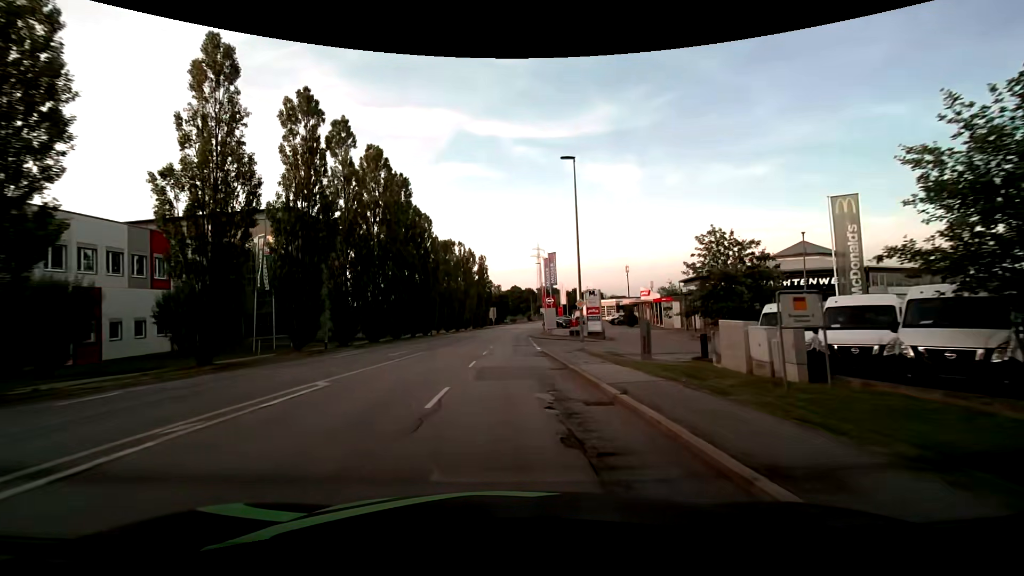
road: tertiary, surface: asphalt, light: Day
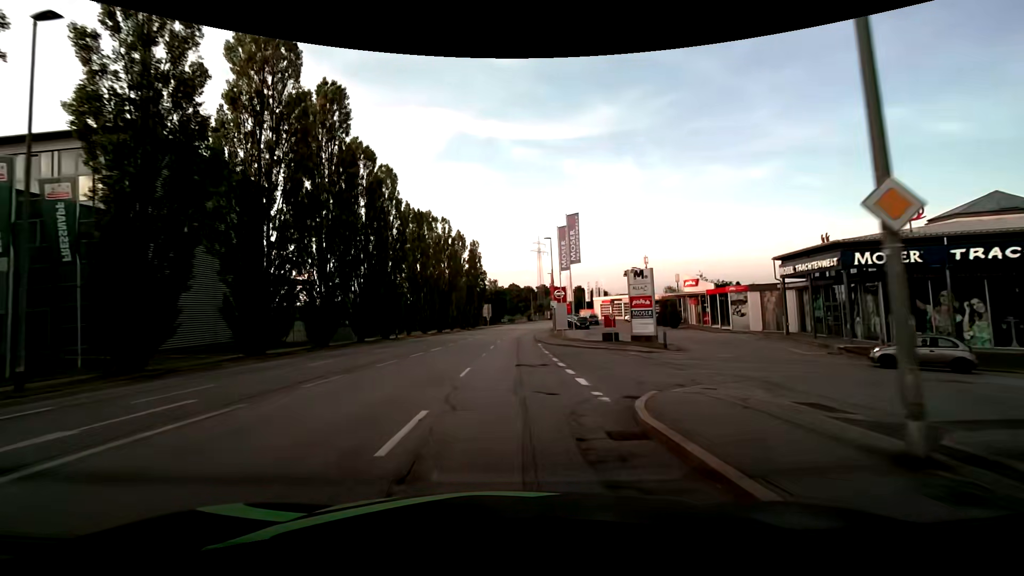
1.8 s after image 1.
(-0.3, +21.4) m; 0°
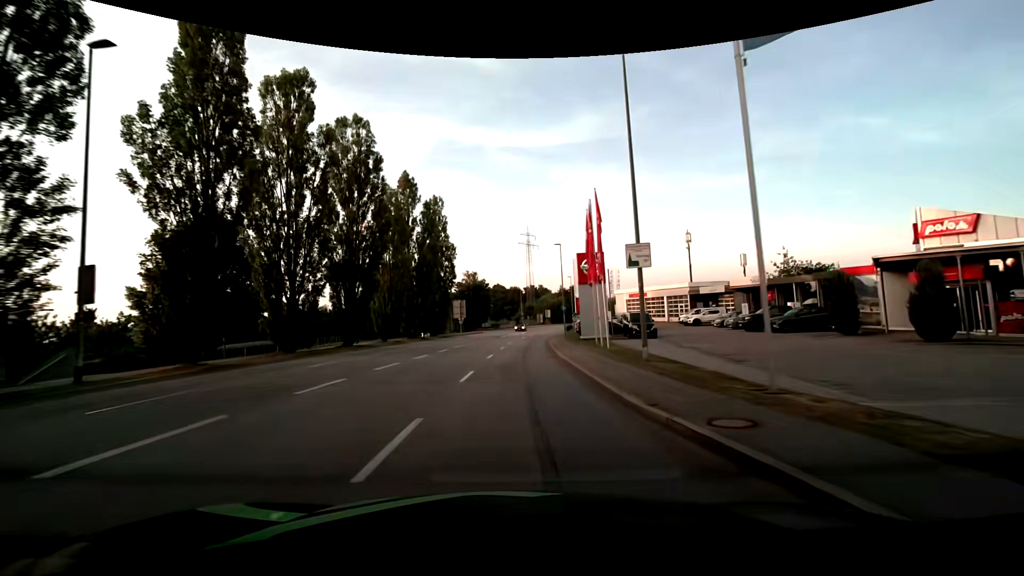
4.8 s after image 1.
(+0.1, +37.1) m; +1°
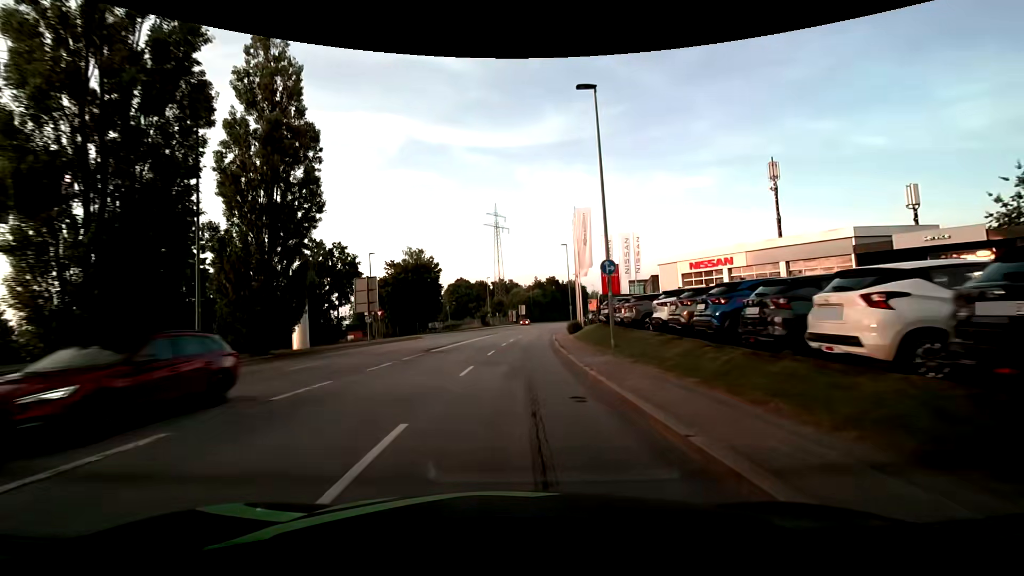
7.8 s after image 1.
(+1.3, +36.7) m; +4°
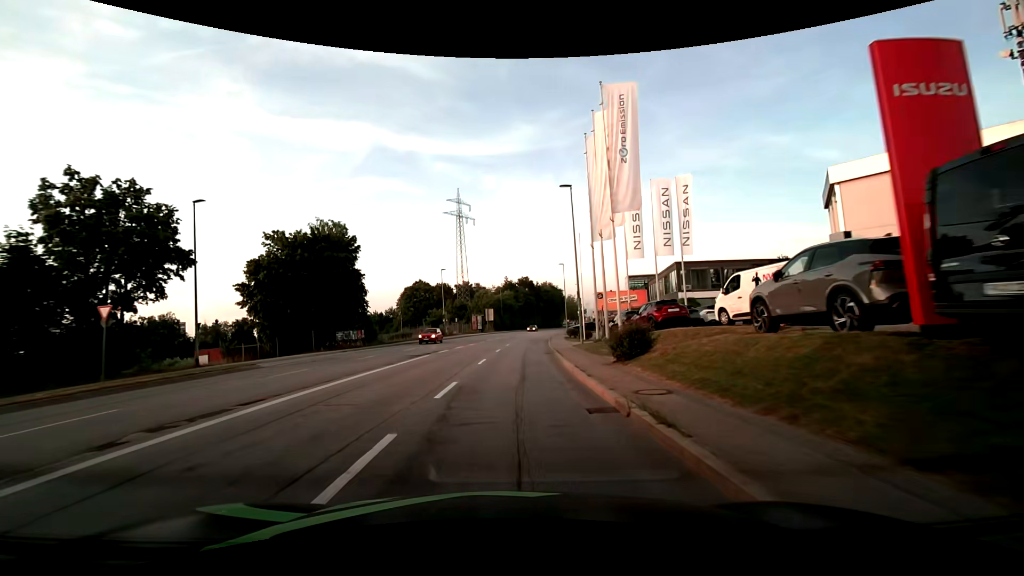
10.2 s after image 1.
(+0.6, +27.6) m; +3°
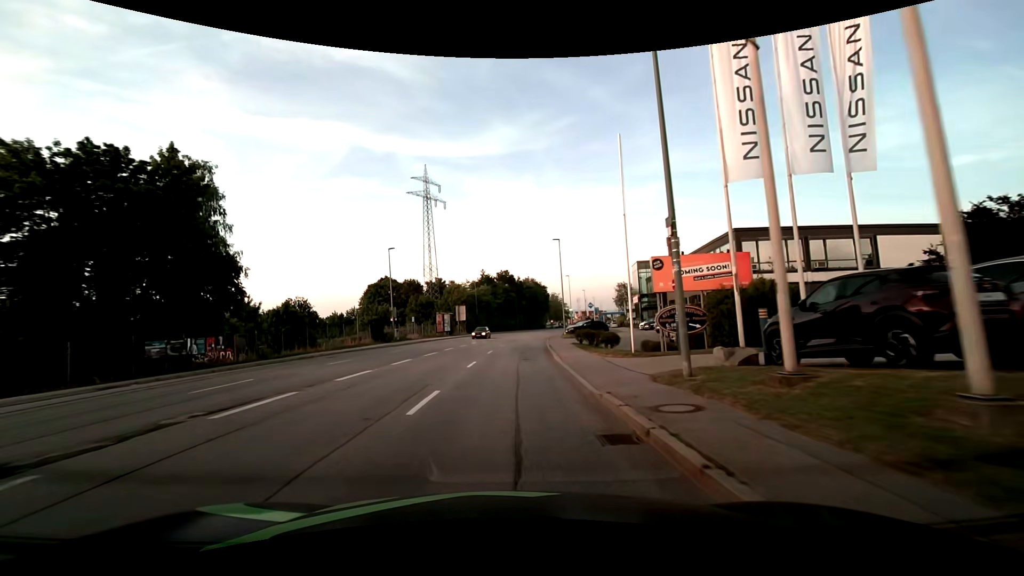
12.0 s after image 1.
(+0.6, +21.2) m; +3°
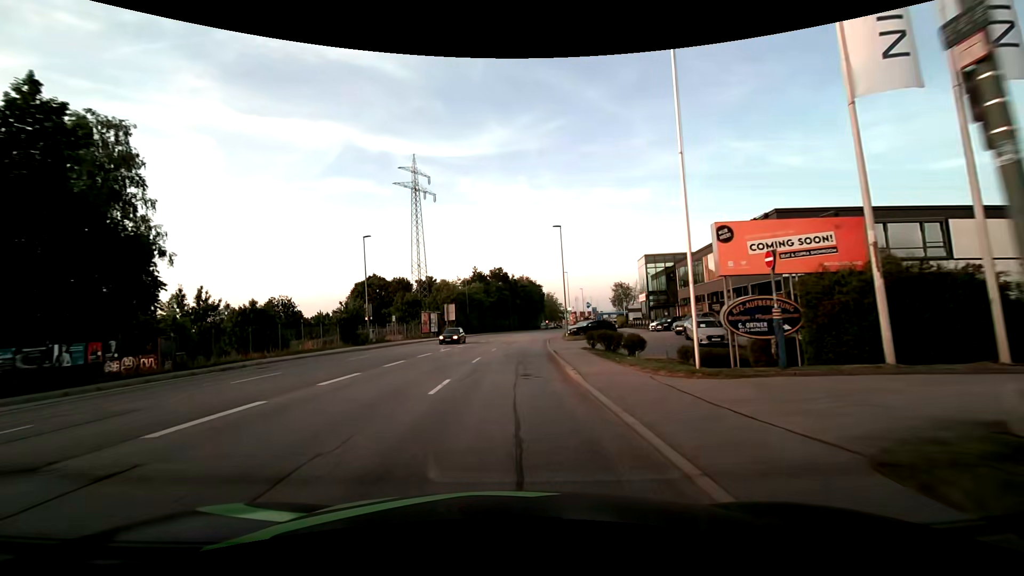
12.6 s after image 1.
(0.0, +7.2) m; +1°
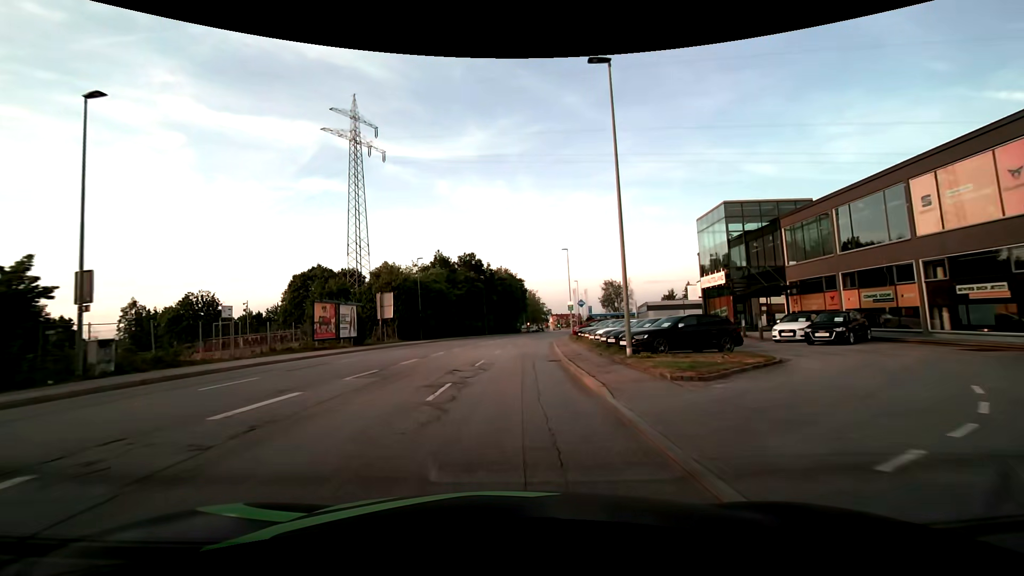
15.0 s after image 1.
(+0.6, +29.1) m; +3°
(0, +10) (0, +20) (+1, +30) (+2, +40) (+3, +50) (+4, +60) (+5, +70) (+6, +80) (+8, +90) (+10, +99) m
